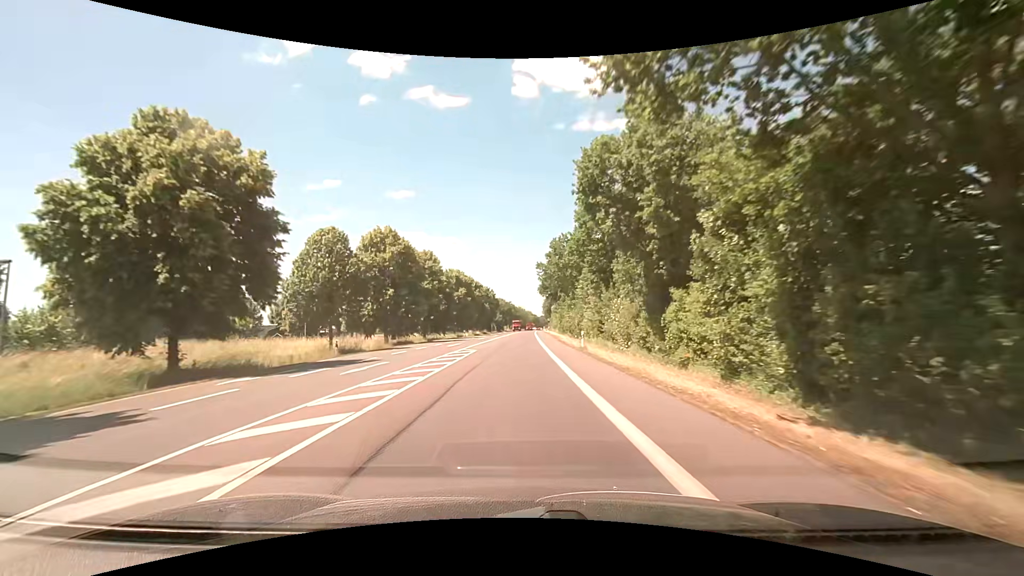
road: primary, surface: asphalt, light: Day
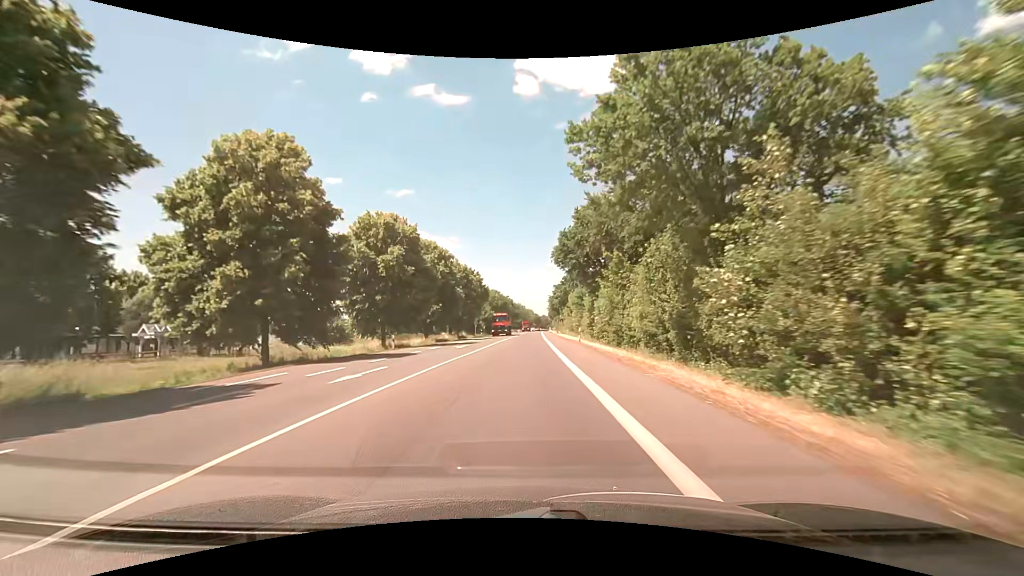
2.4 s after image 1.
(+0.1, +42.9) m; 0°
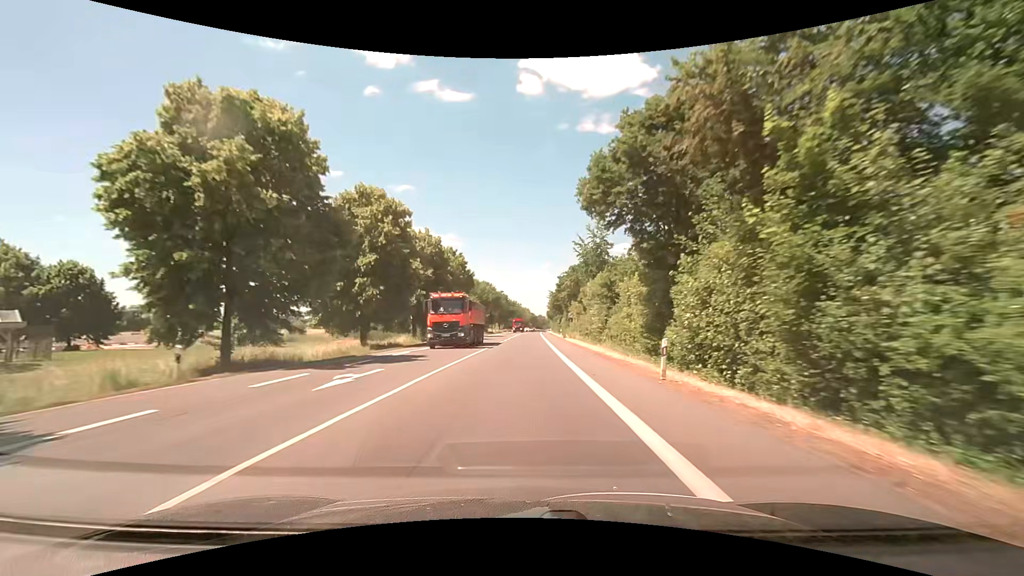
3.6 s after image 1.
(+0.1, +22.0) m; +1°
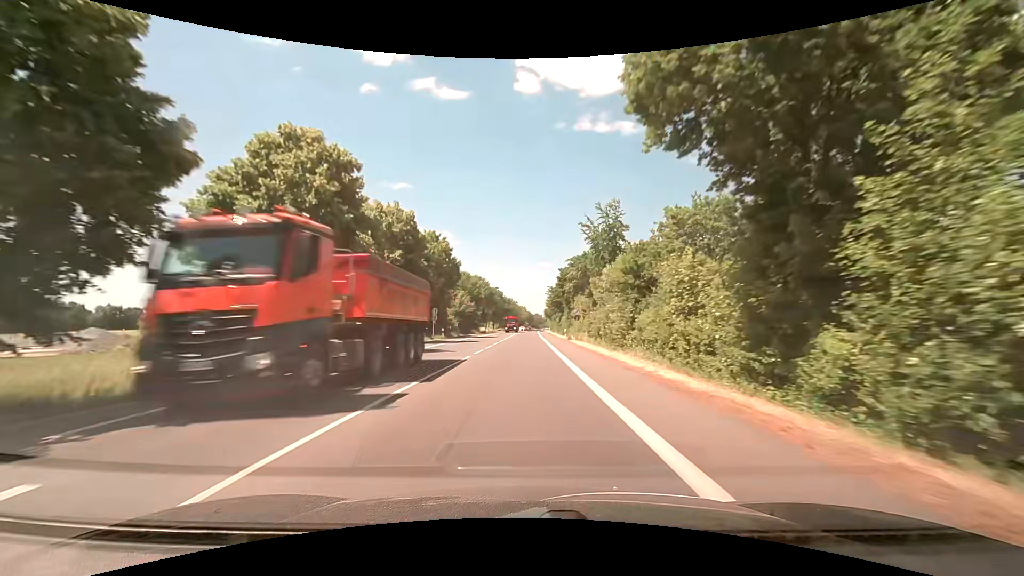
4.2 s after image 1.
(+0.1, +11.1) m; +1°
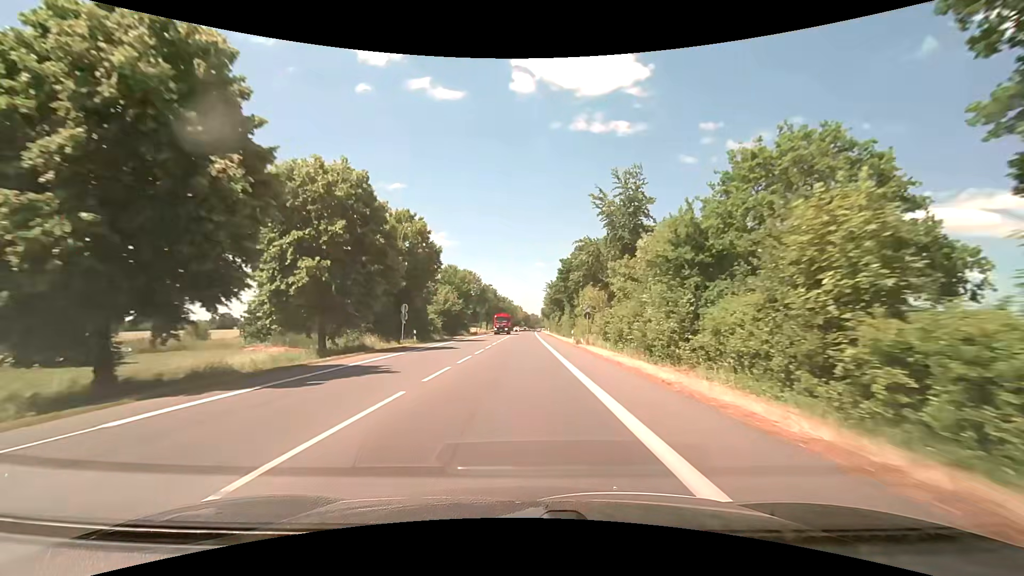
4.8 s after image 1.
(0.0, +11.2) m; 0°
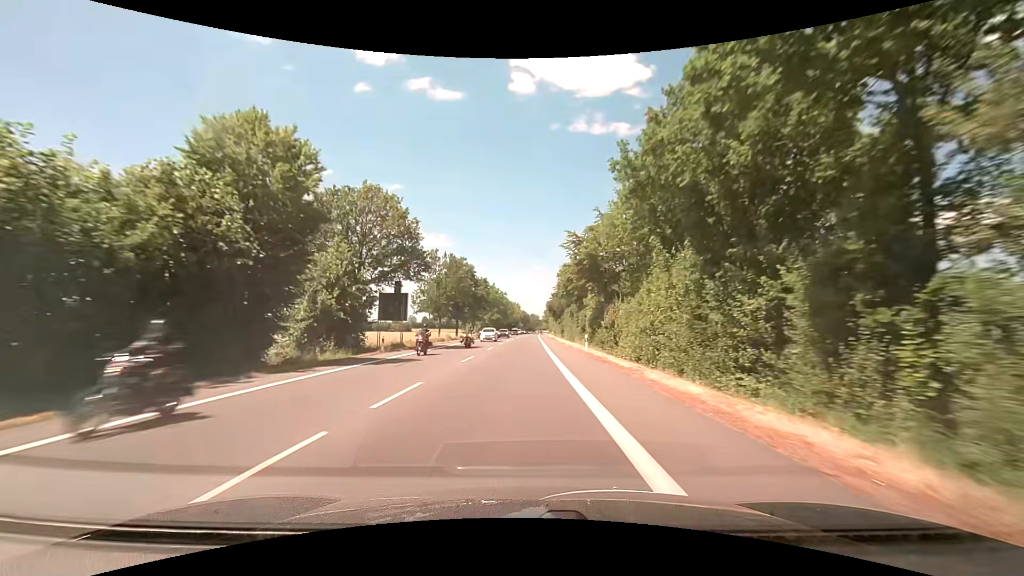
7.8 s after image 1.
(+0.9, +58.3) m; 0°
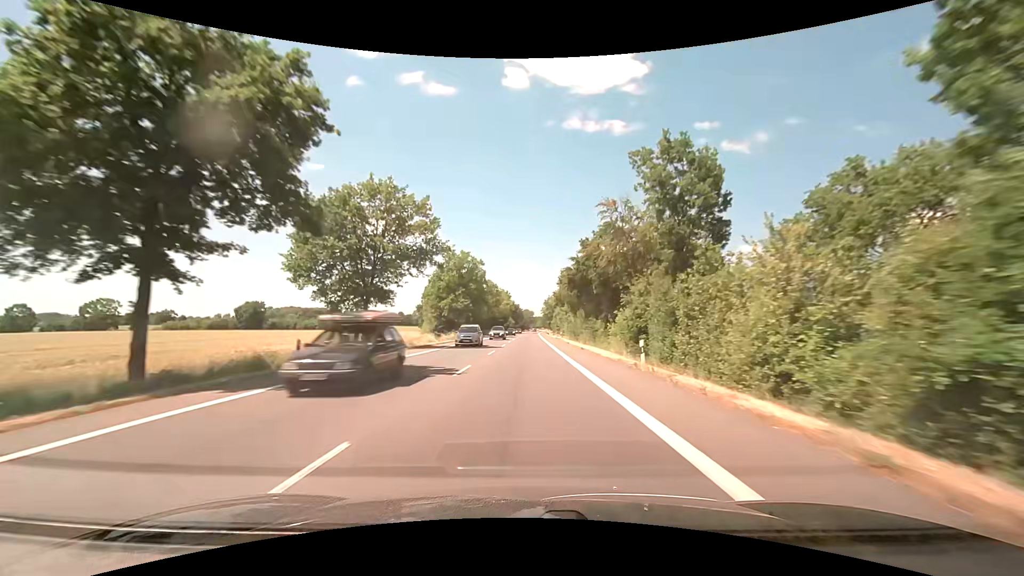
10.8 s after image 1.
(+0.5, +67.5) m; +1°
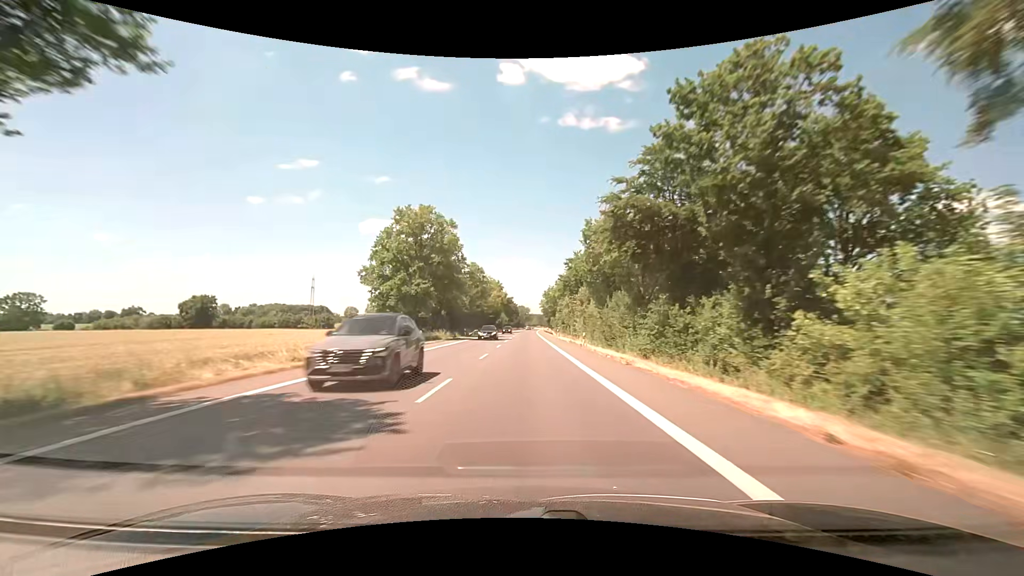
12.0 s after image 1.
(+0.3, +29.6) m; 0°
(0, +10) (0, +20) (0, +30) (0, +40) (0, +50) (+1, +60) (+1, +70) (+1, +80) (+1, +90) (+1, +100) m
